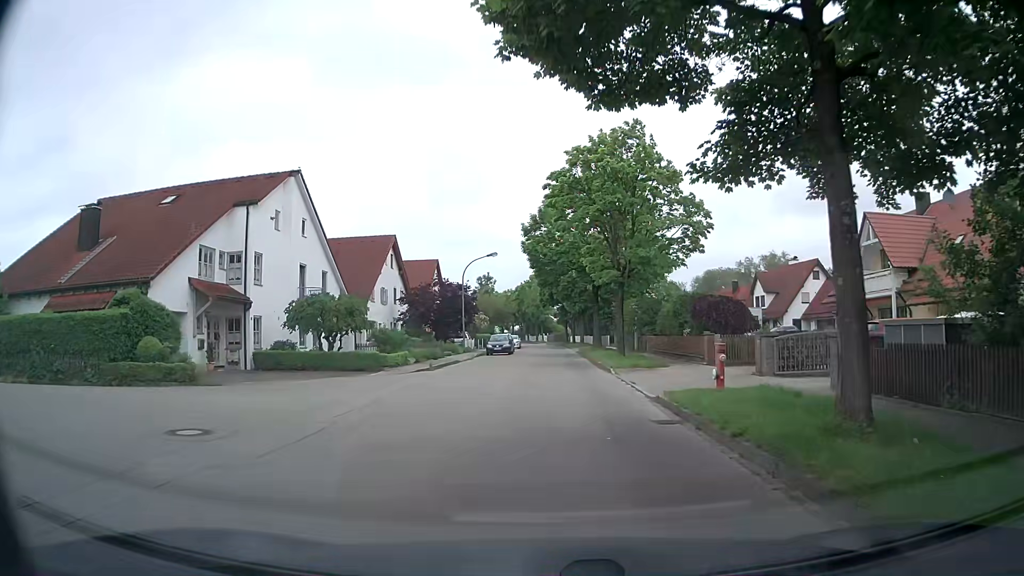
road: residential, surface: asphalt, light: Day
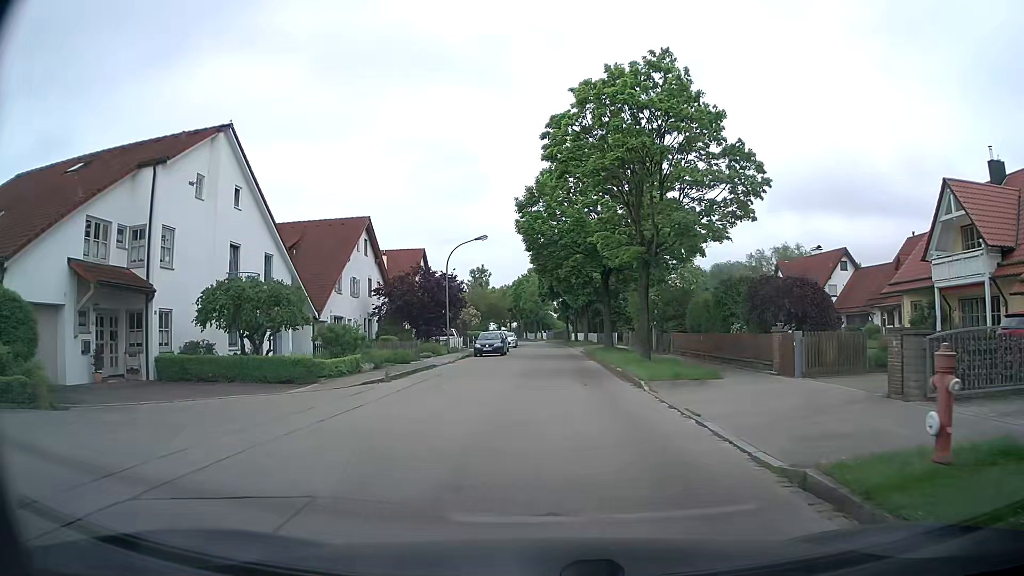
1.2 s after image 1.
(0.0, +7.8) m; 0°
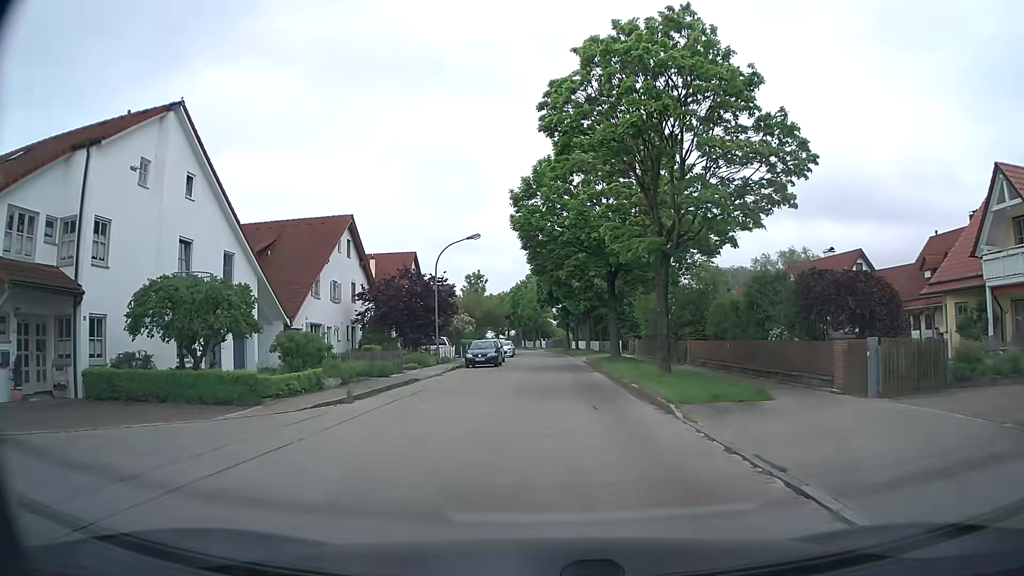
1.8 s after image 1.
(0.0, +3.9) m; +1°
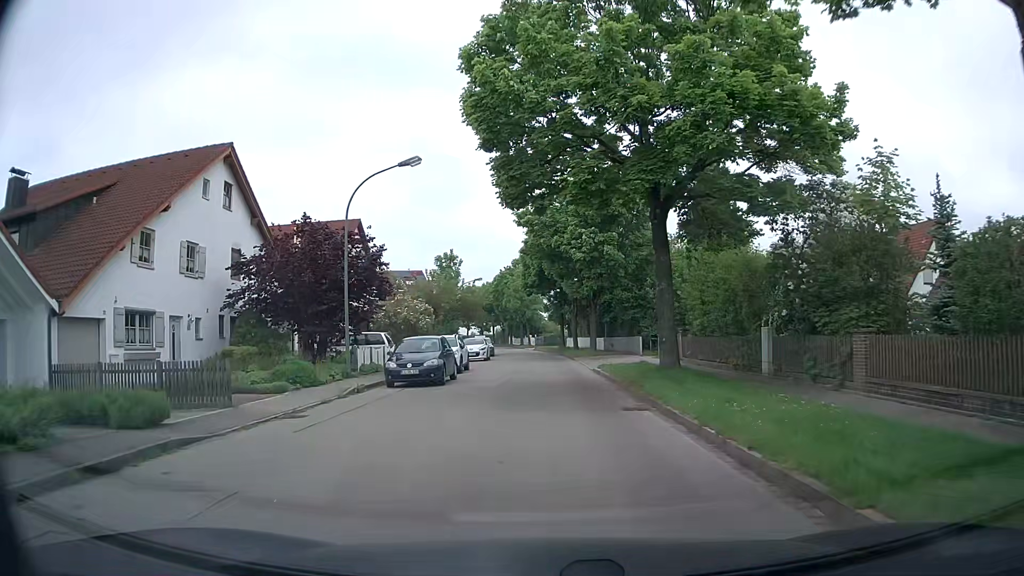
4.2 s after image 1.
(-0.3, +16.3) m; 0°
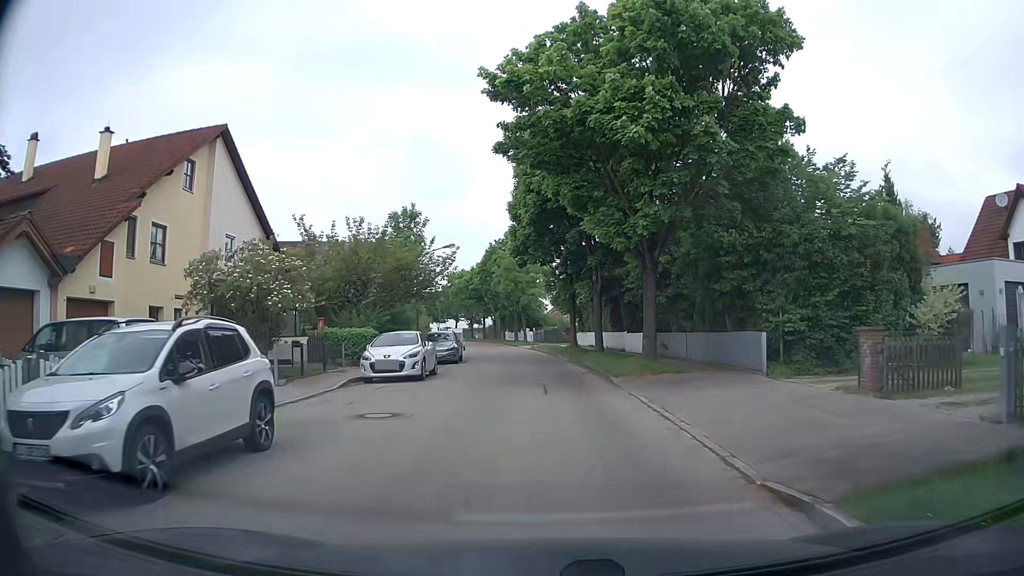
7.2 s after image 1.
(-0.3, +21.5) m; 0°
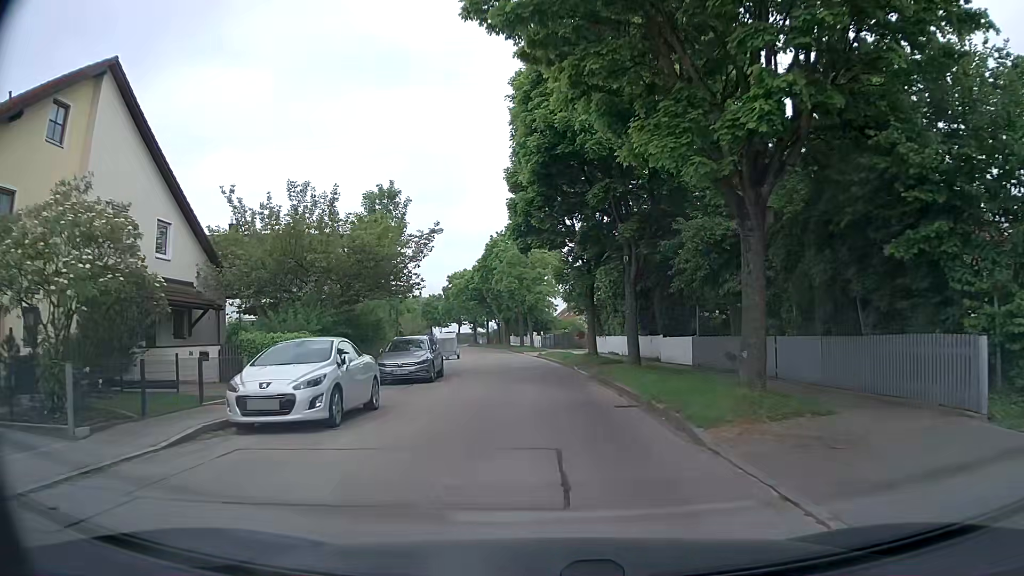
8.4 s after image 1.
(-0.2, +8.9) m; -2°
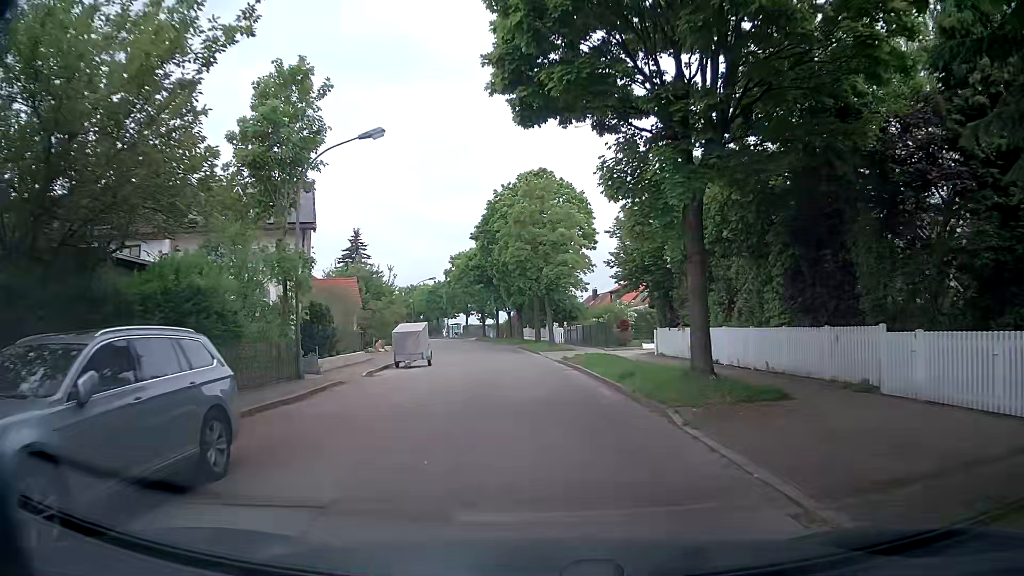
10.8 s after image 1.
(-0.1, +18.1) m; -1°
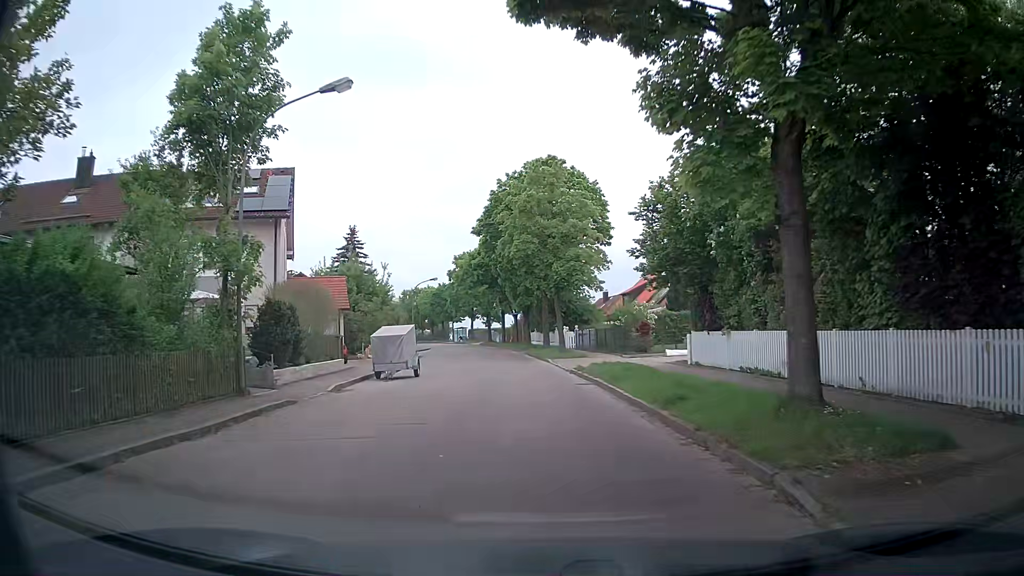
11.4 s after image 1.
(0.0, +4.6) m; 0°
(0, +10) (-1, +20) (-2, +30) (-3, +40) (-4, +50) (-6, +60) (-7, +70) (-9, +79) (-12, +89) (-14, +99) m
